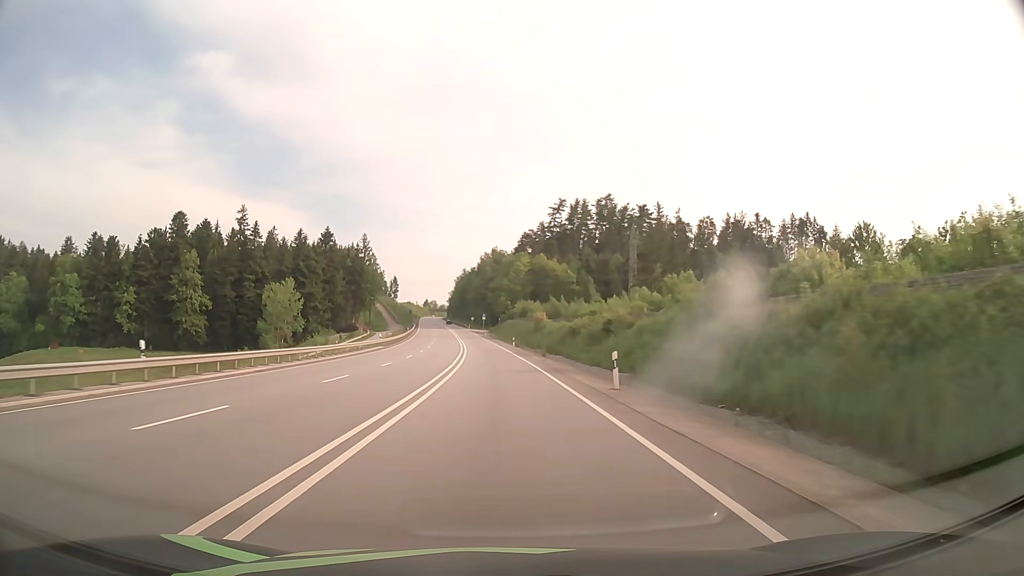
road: primary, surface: asphalt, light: Day
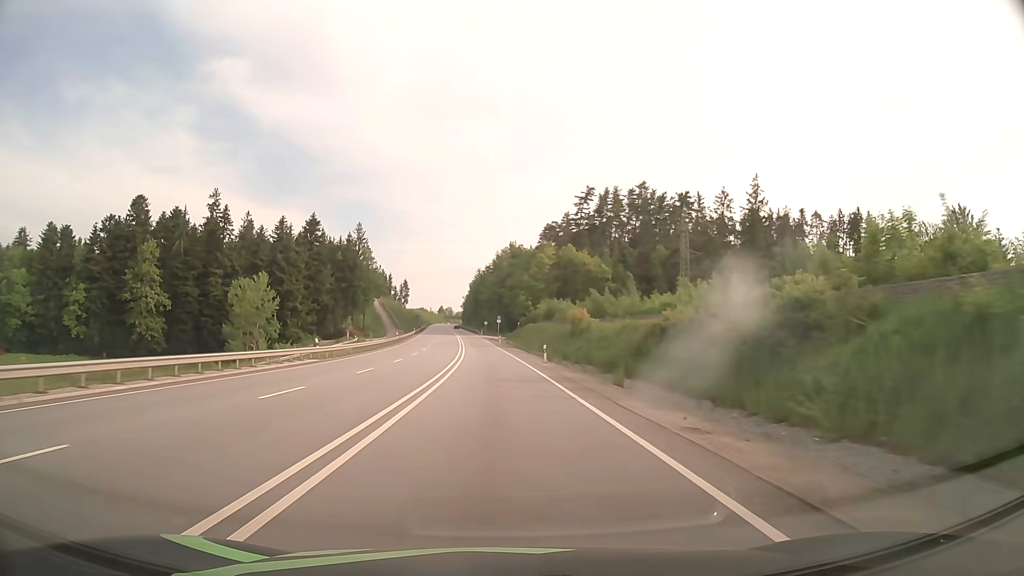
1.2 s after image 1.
(-0.4, +29.9) m; -2°
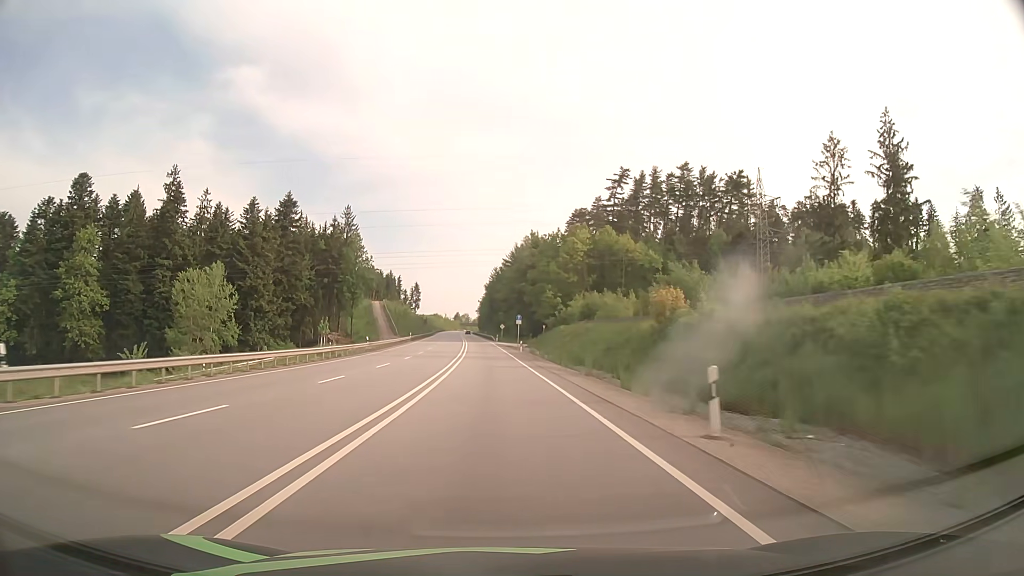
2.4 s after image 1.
(-0.4, +30.0) m; -2°
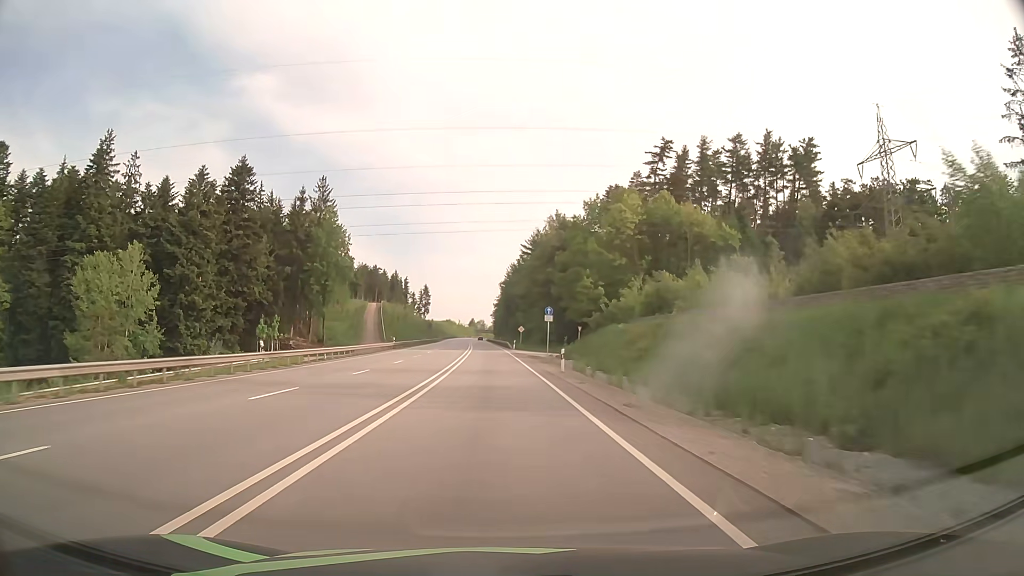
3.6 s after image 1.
(-0.4, +30.3) m; -2°
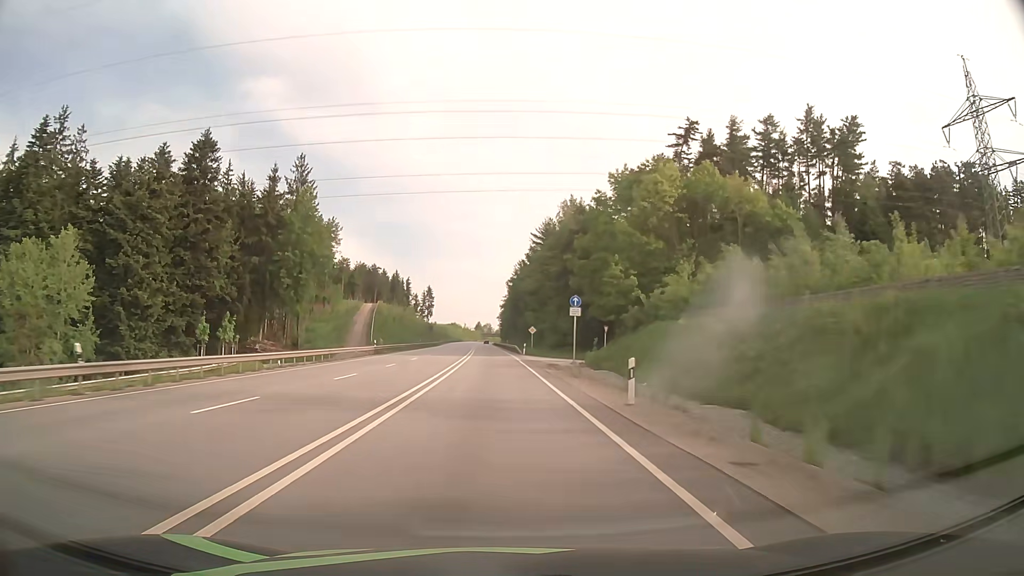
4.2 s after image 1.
(-0.1, +15.2) m; 0°
